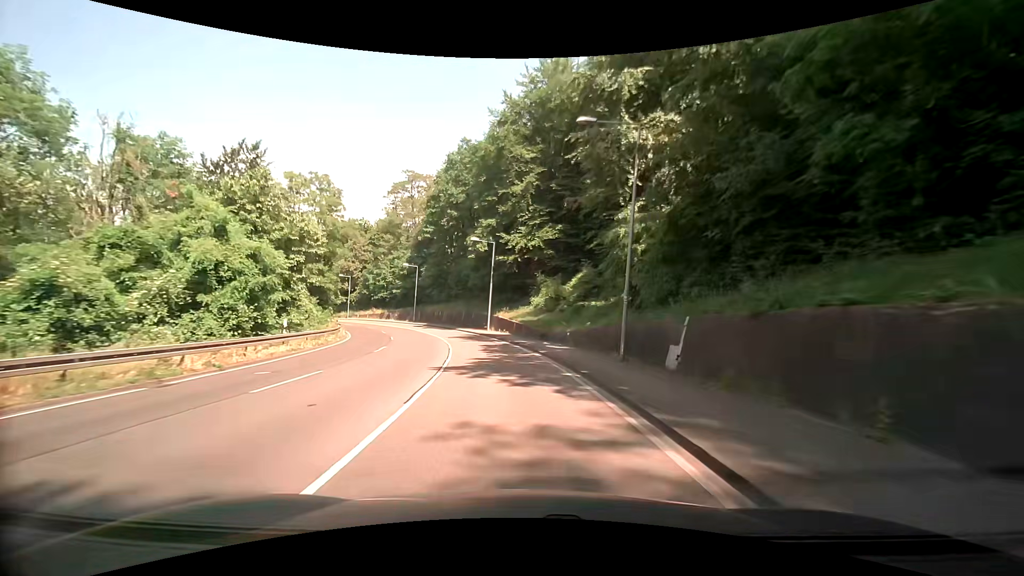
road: secondary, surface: asphalt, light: Day
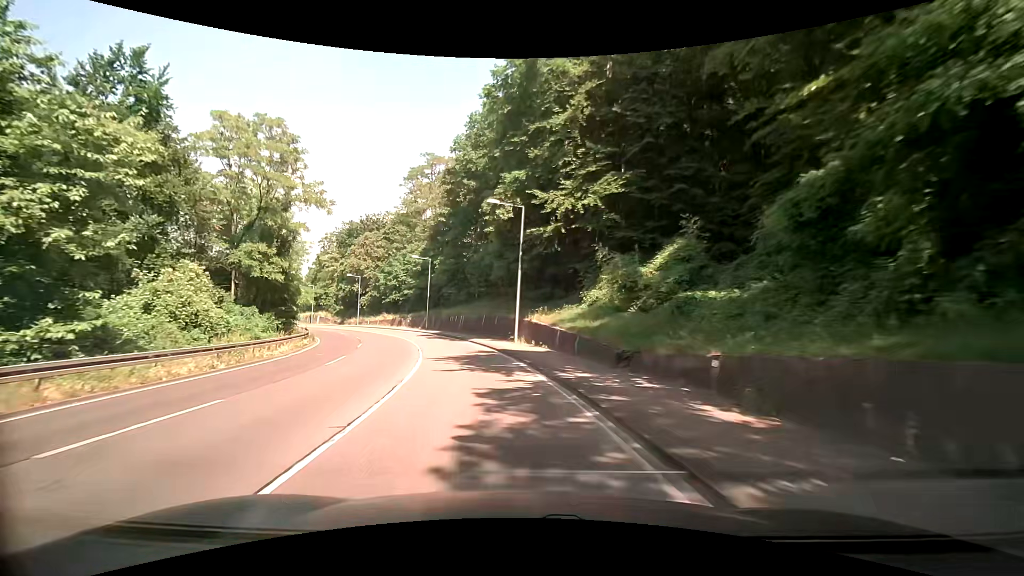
(-0.5, +16.4) m; -5°
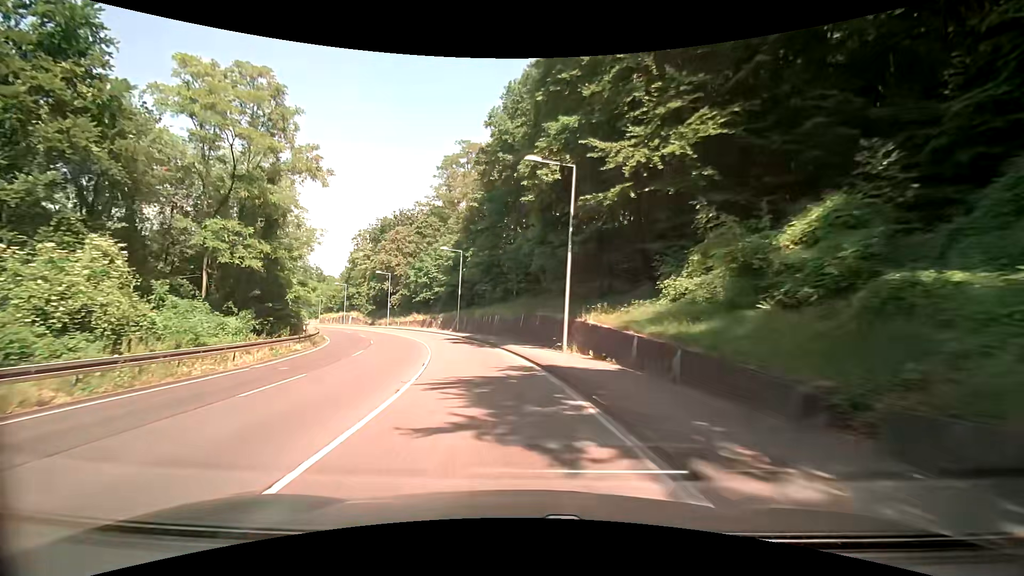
(-0.3, +8.0) m; -4°
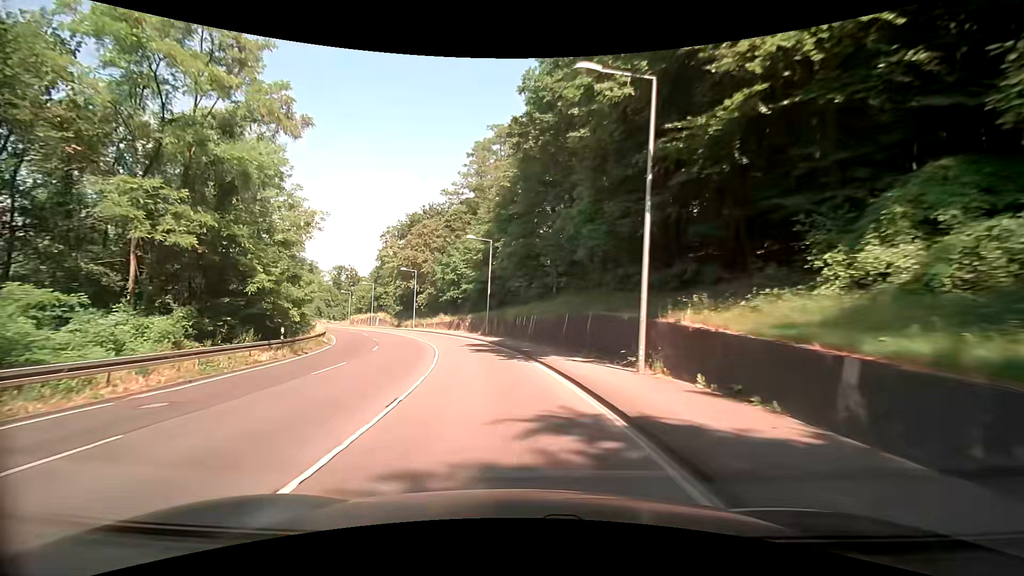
(-0.3, +7.9) m; -4°
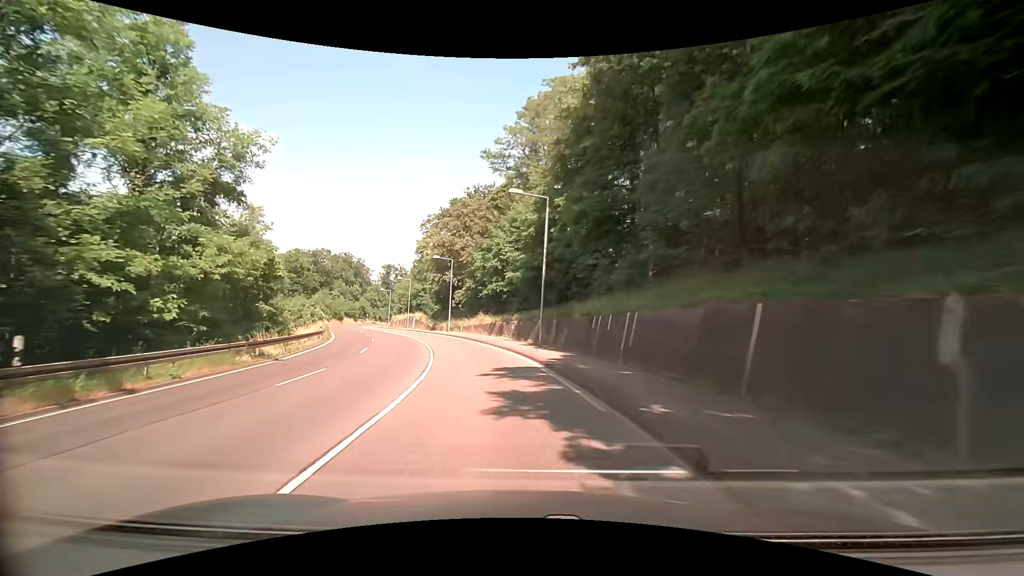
(-1.2, +15.5) m; -7°
